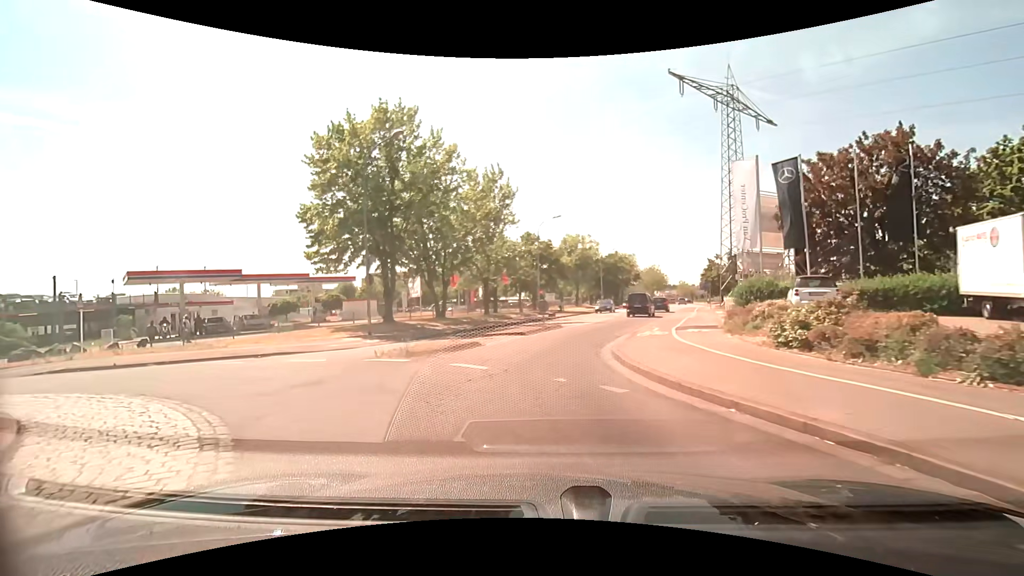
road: tertiary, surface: asphalt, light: Day
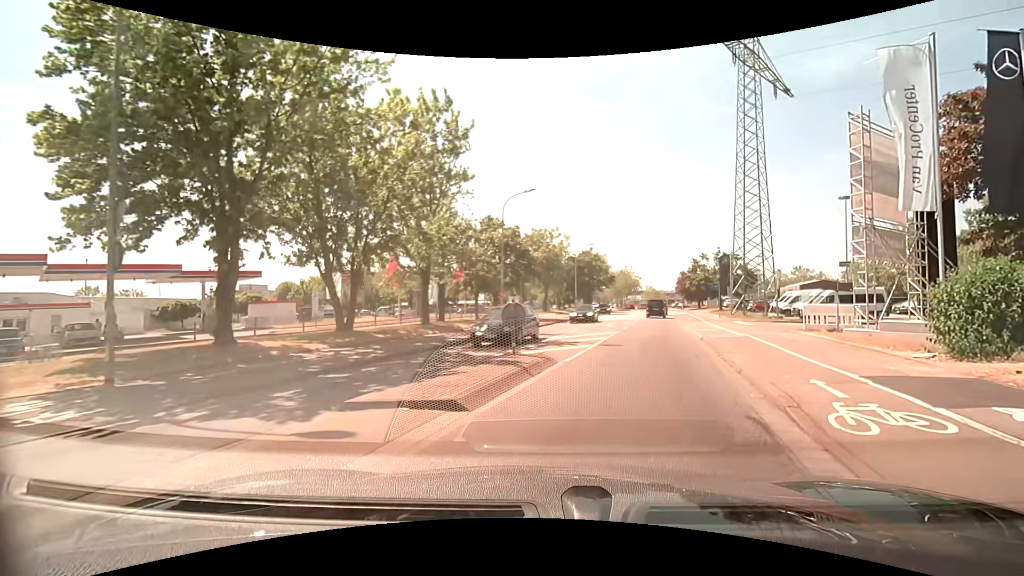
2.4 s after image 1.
(-0.3, +12.8) m; +4°
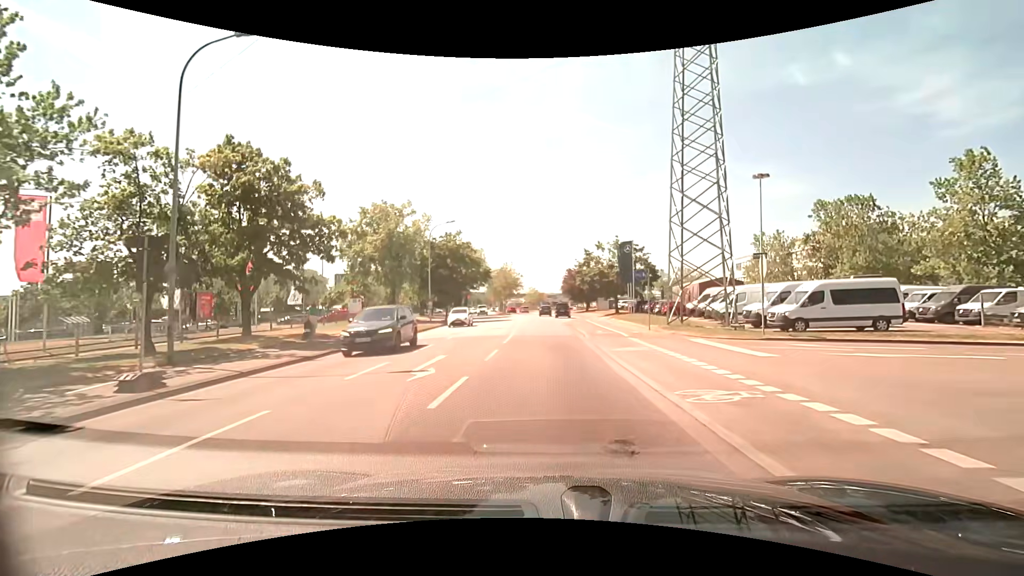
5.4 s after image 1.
(+3.9, +20.4) m; +13°
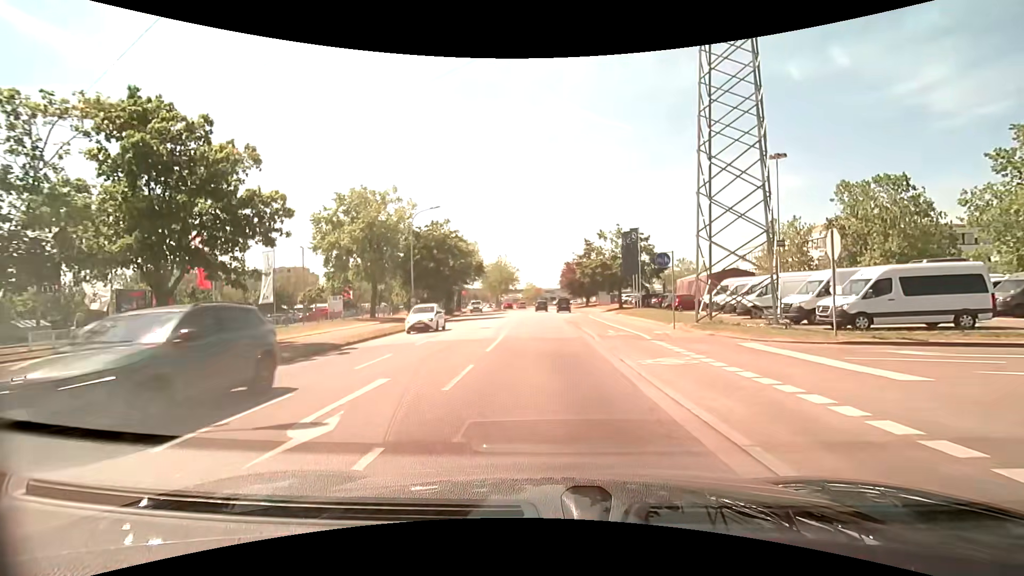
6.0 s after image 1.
(0.0, +5.0) m; +1°
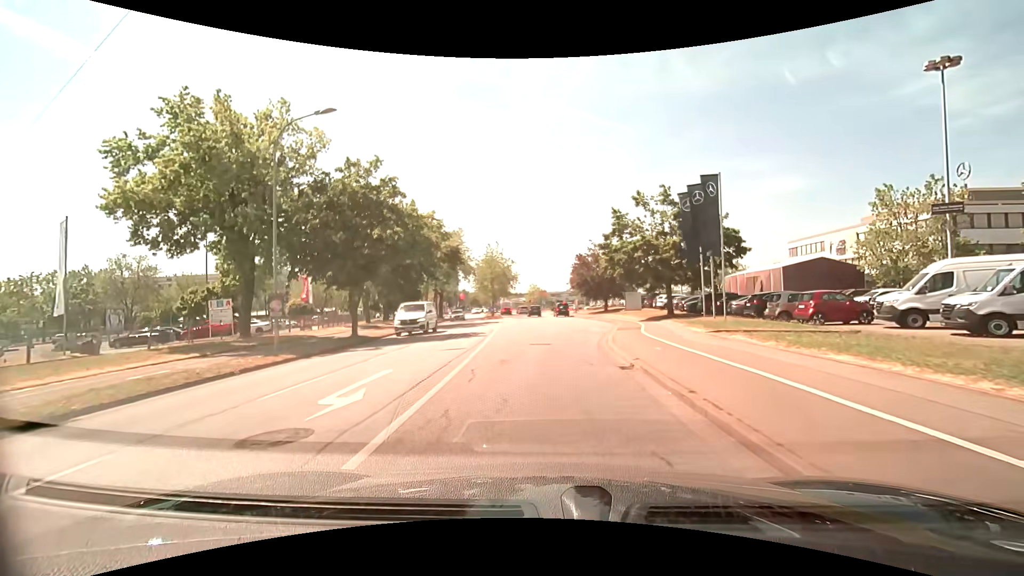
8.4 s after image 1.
(-0.5, +21.0) m; -2°
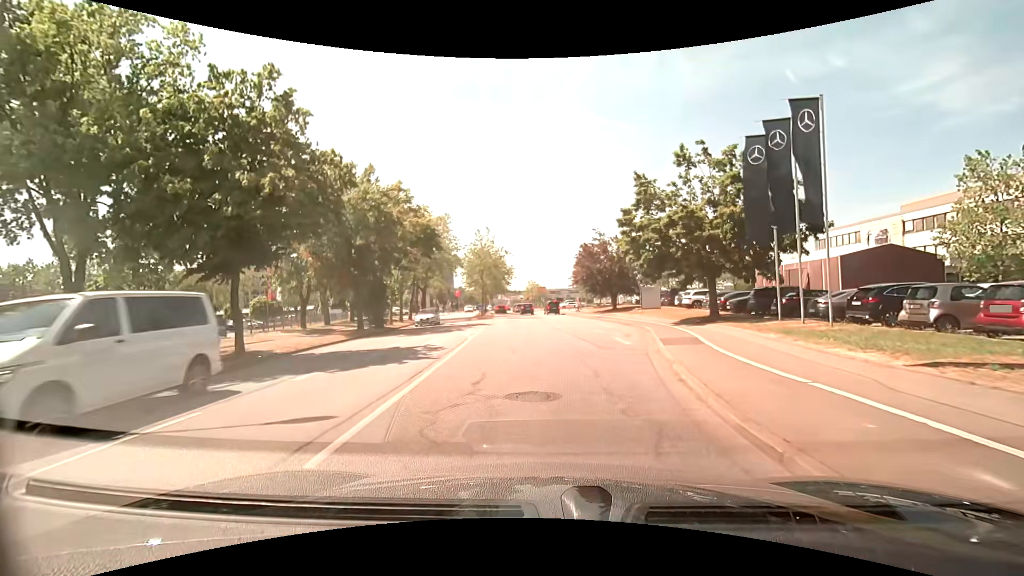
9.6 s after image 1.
(0.0, +9.9) m; 0°
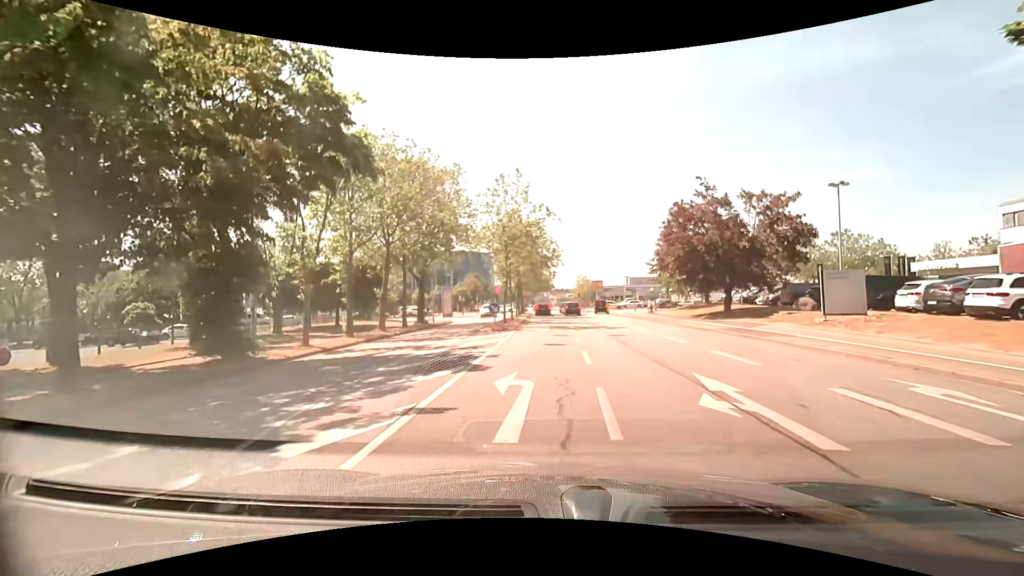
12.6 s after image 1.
(-1.1, +22.7) m; -5°
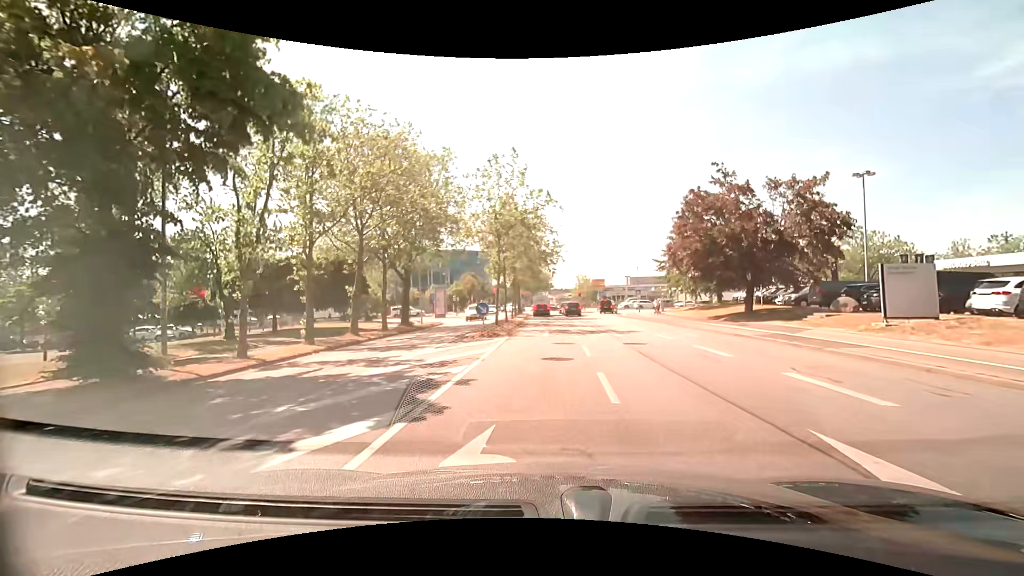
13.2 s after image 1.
(0.0, +4.2) m; 0°
